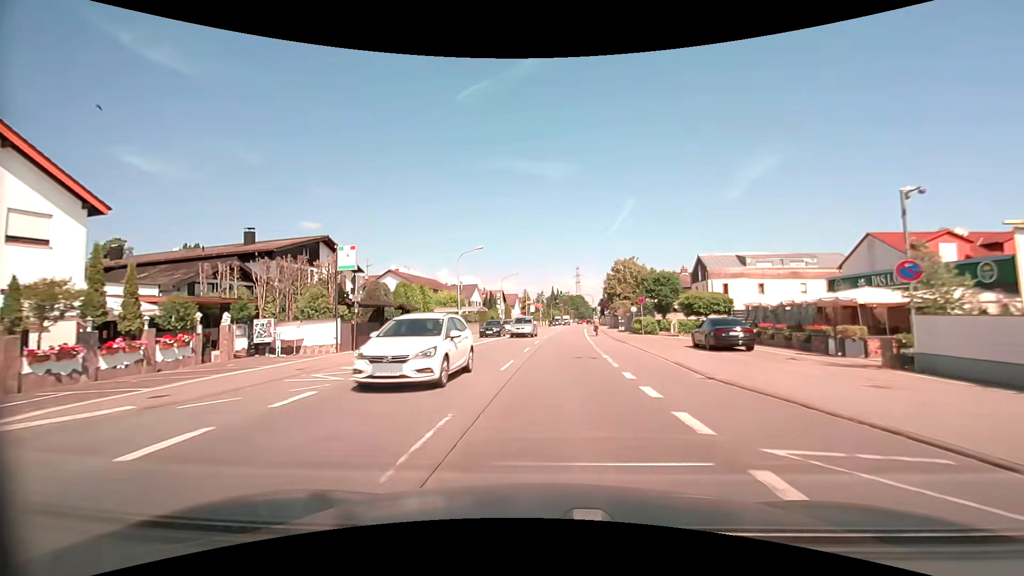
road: primary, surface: asphalt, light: Day
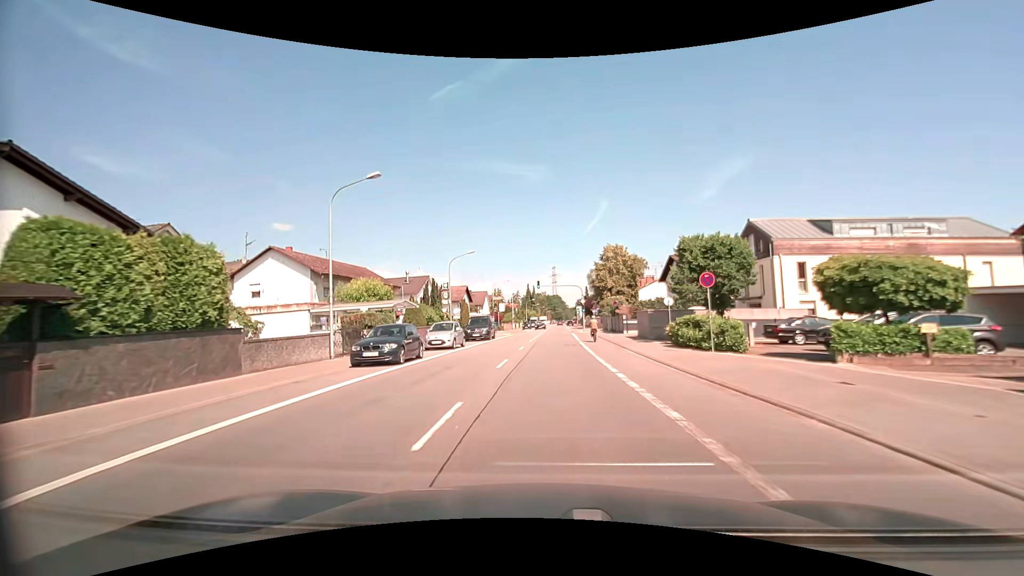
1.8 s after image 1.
(+0.7, +22.6) m; +3°
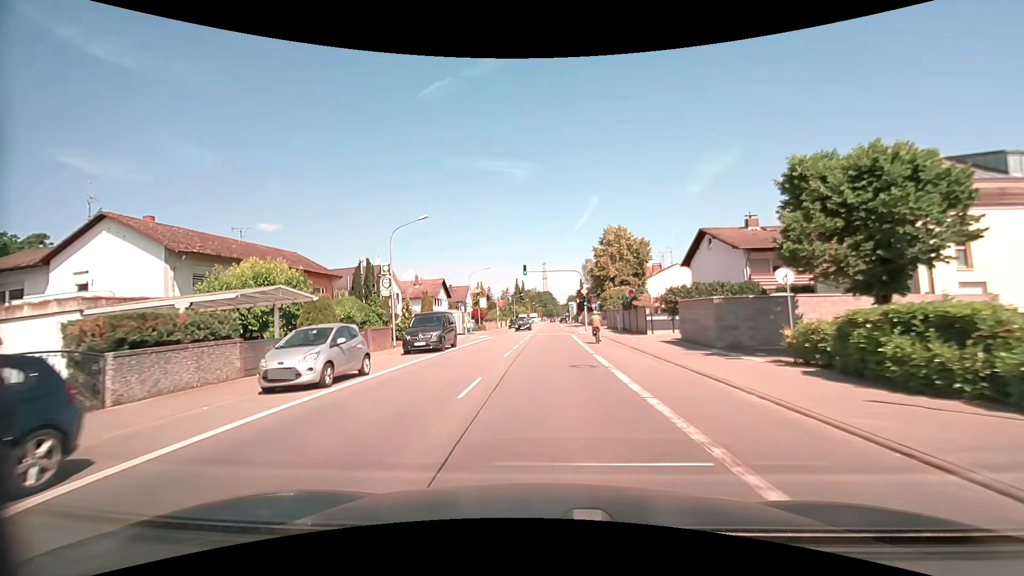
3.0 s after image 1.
(+0.1, +14.5) m; +1°
(0, +10) (0, +20) (0, +30) (0, +40) (0, +50) (0, +60) (0, +70) (+1, +80) (+1, +90) (+1, +100) m
